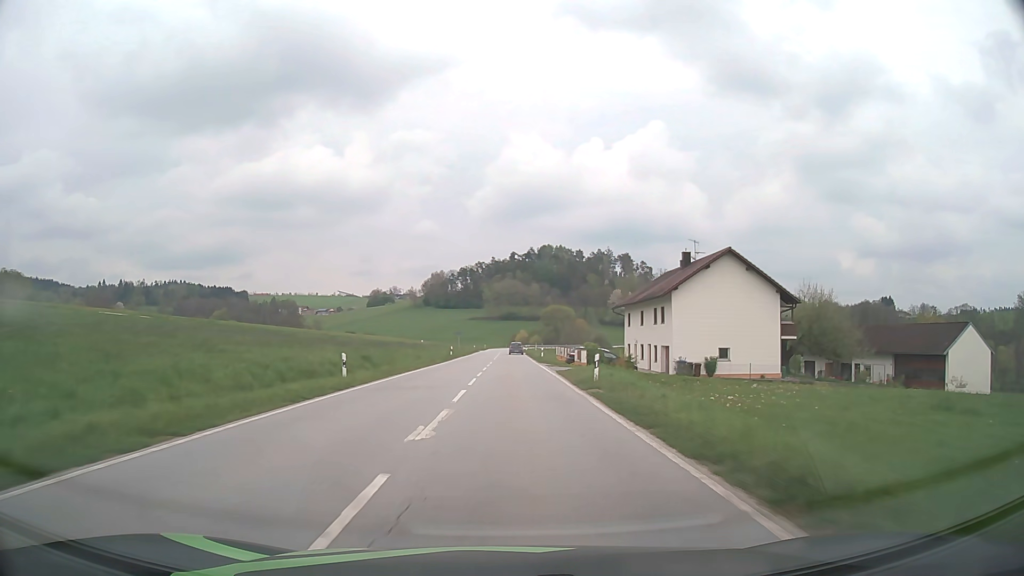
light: Day
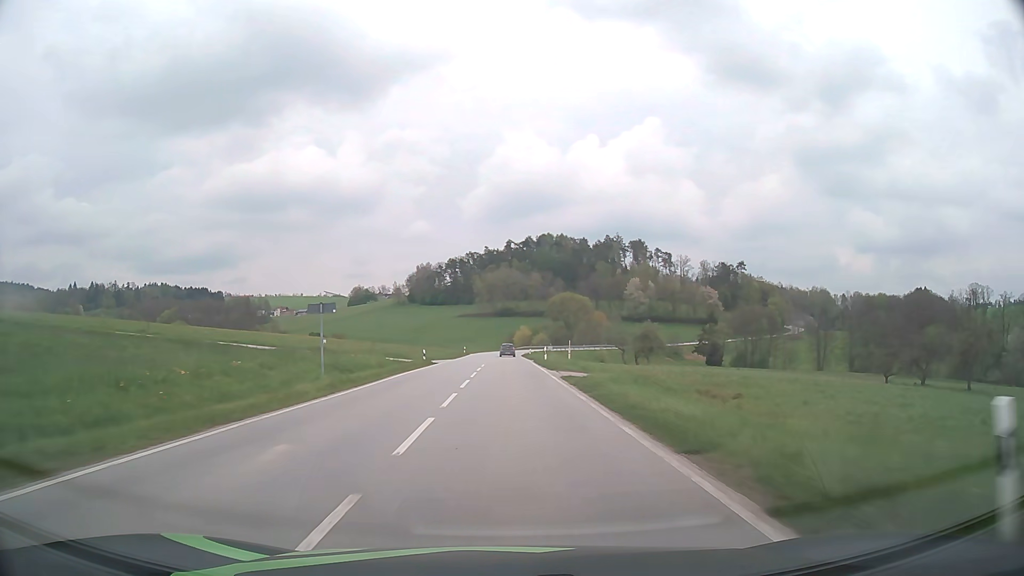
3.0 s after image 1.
(+0.3, +61.4) m; 0°
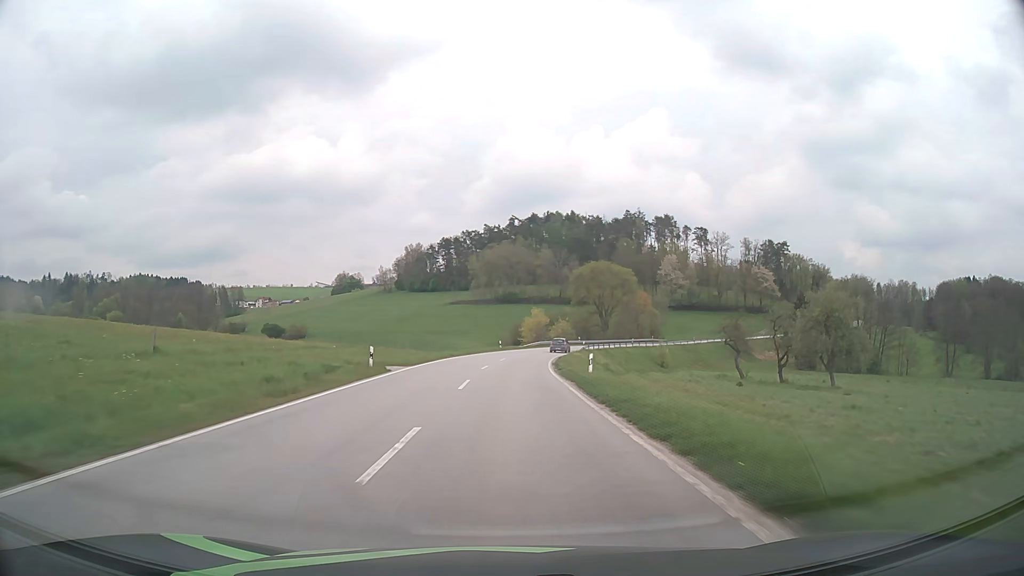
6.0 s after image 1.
(-0.2, +62.1) m; 0°
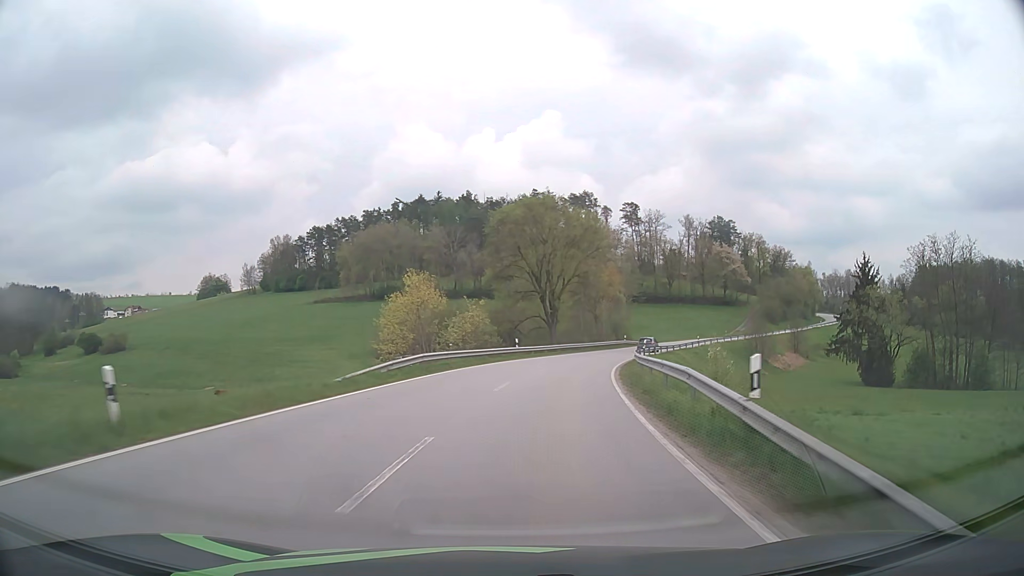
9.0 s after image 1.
(+3.1, +61.0) m; +9°
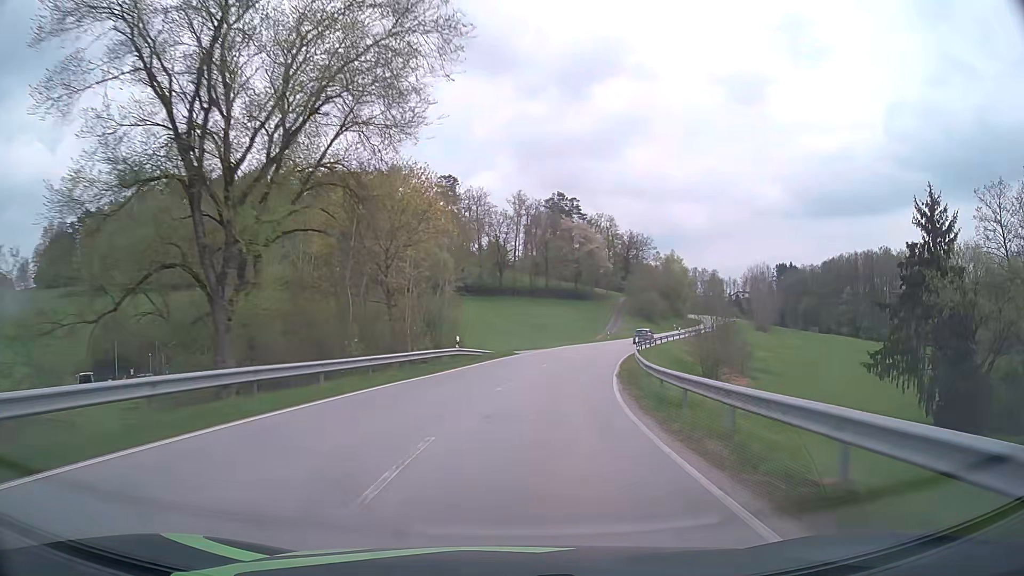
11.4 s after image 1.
(+6.9, +47.4) m; +16°
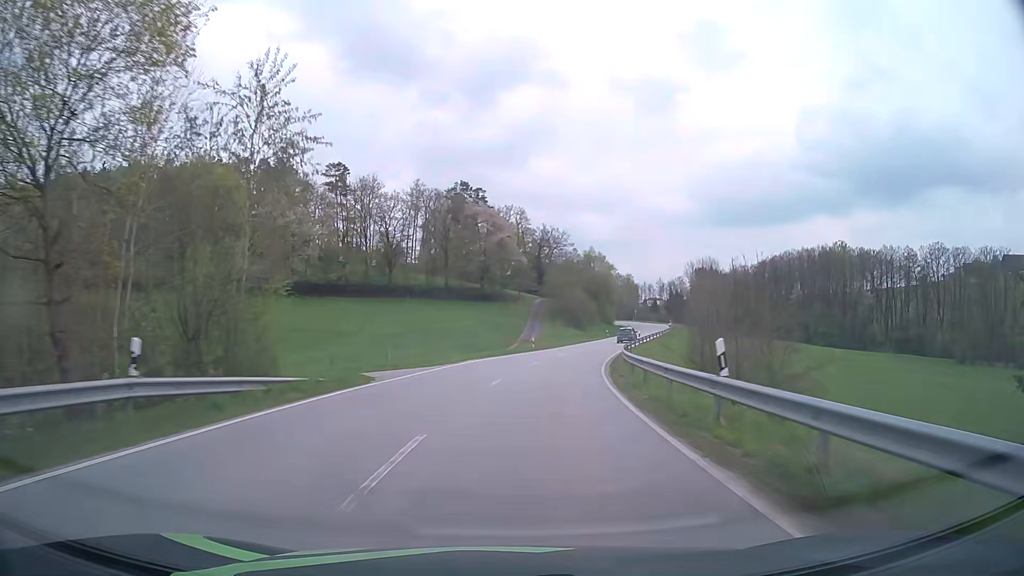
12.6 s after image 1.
(+1.8, +23.8) m; +9°
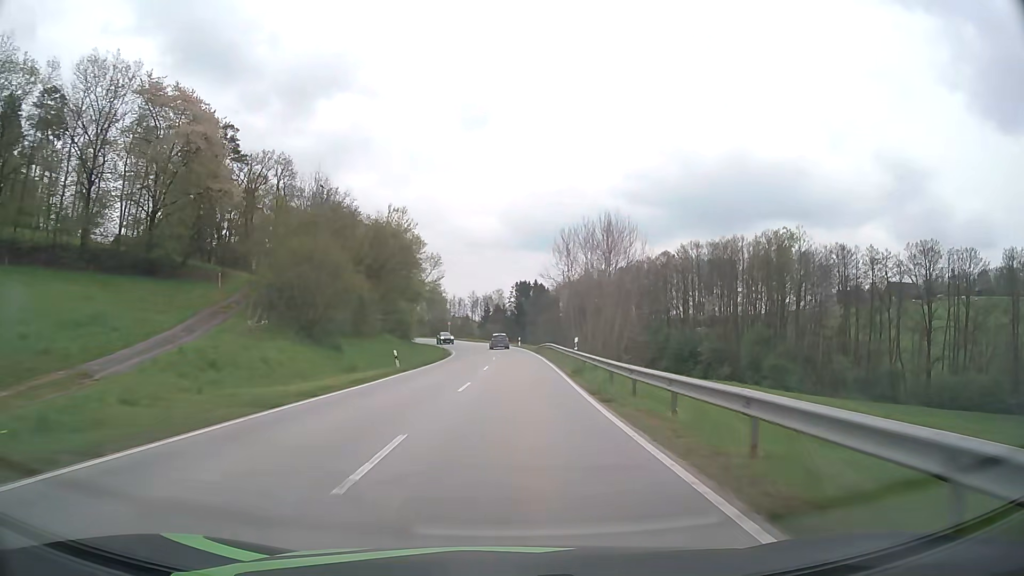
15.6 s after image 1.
(+8.9, +58.9) m; +17°
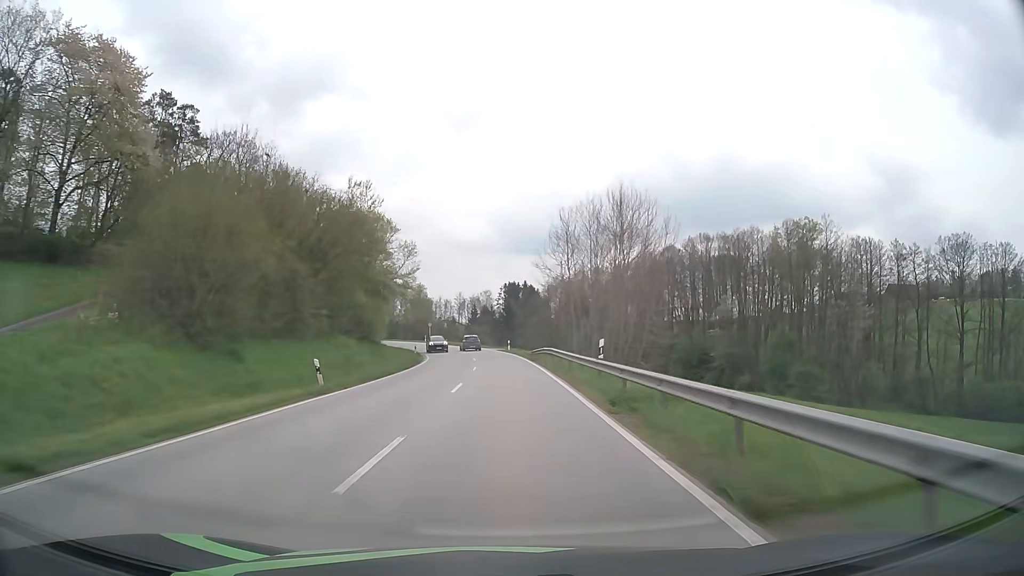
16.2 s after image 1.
(+0.1, +11.9) m; +1°
(0, +10) (0, +20) (0, +30) (0, +40) (-1, +50) (-2, +60) (-4, +70) (-7, +79) (-10, +89) (-14, +98) m
